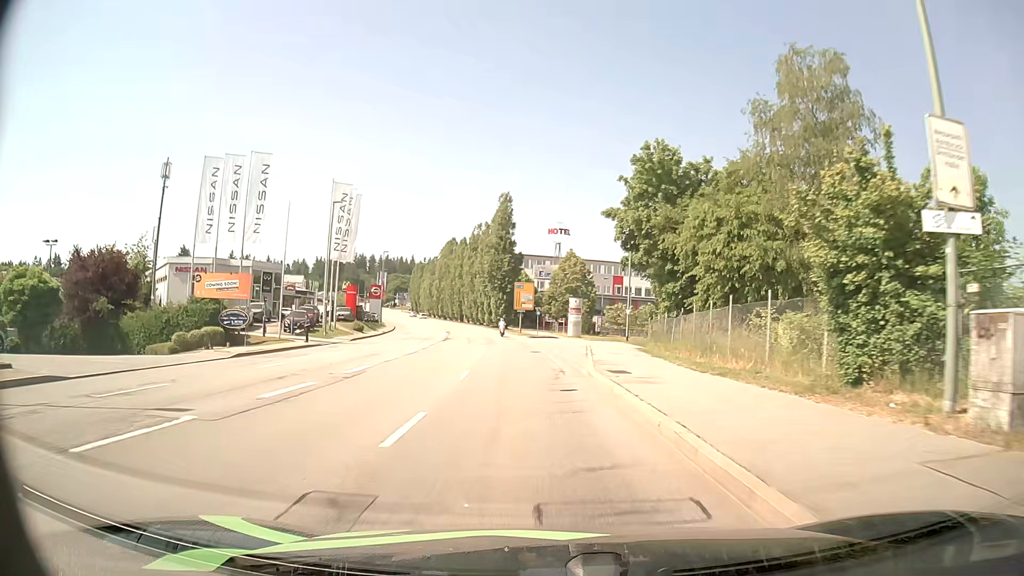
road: service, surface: asphalt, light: Day
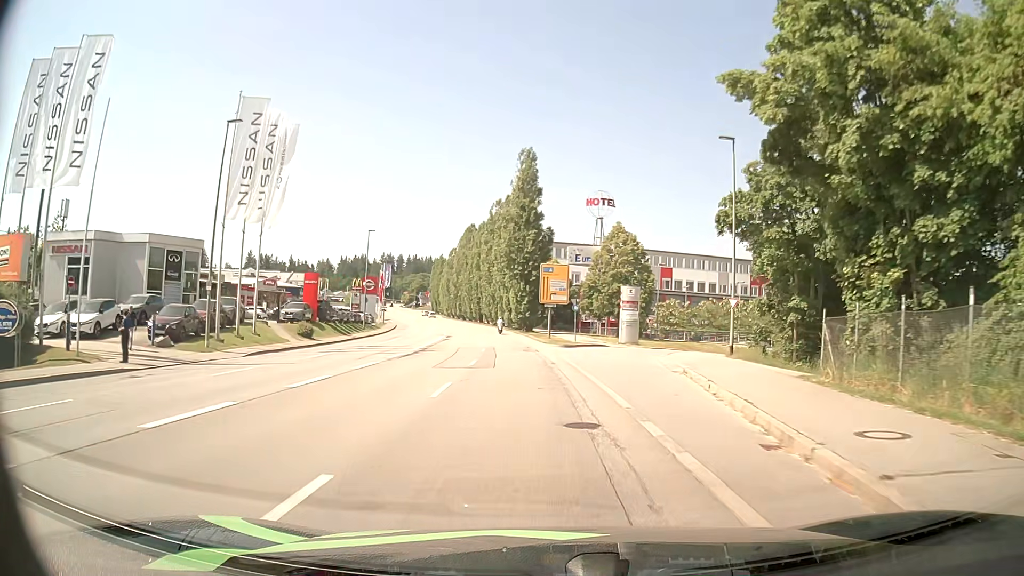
(-0.5, +22.9) m; -3°
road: tertiary
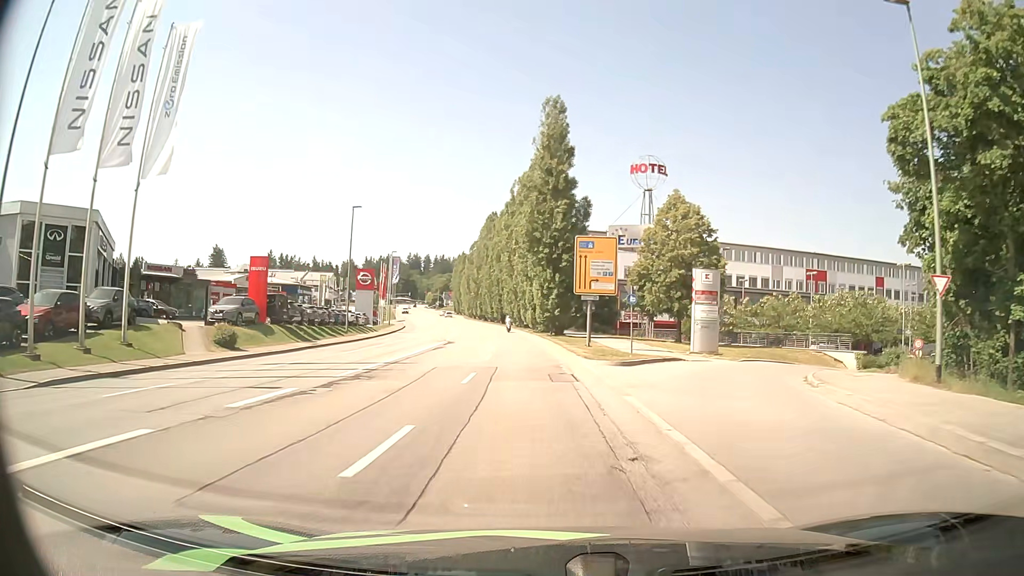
(-0.4, +15.5) m; -3°
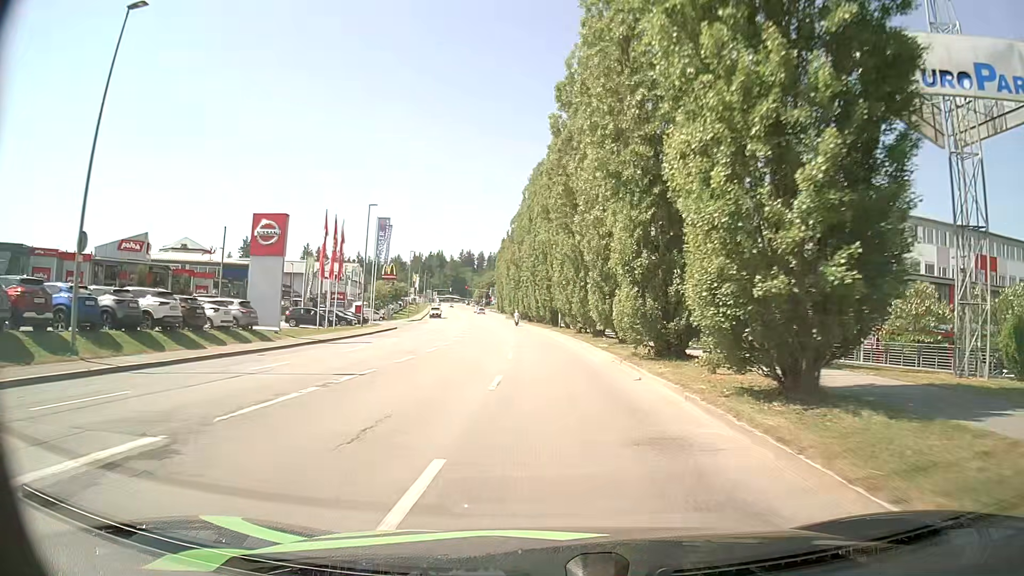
(-1.8, +38.3) m; -5°
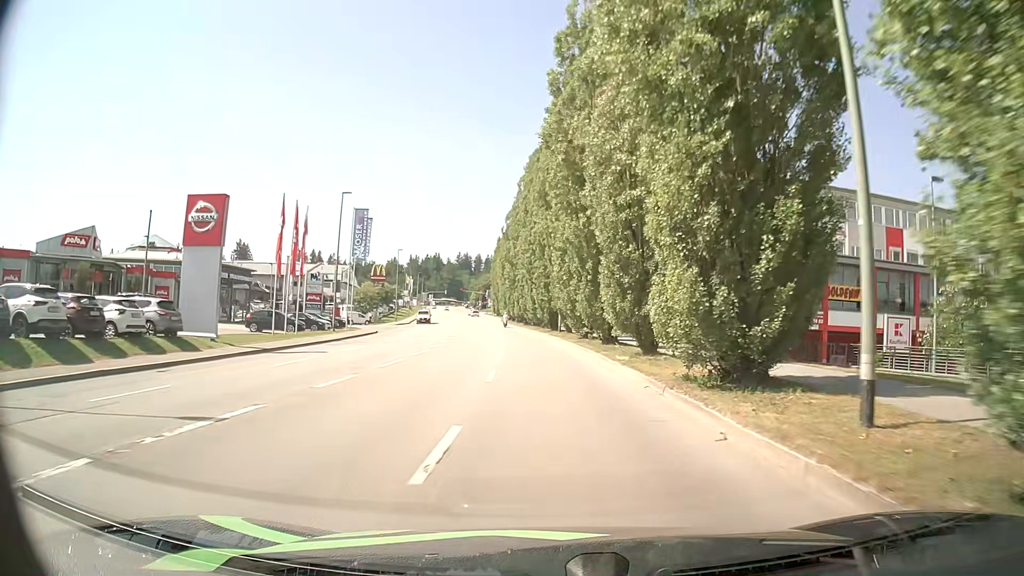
(0.0, +7.1) m; +1°
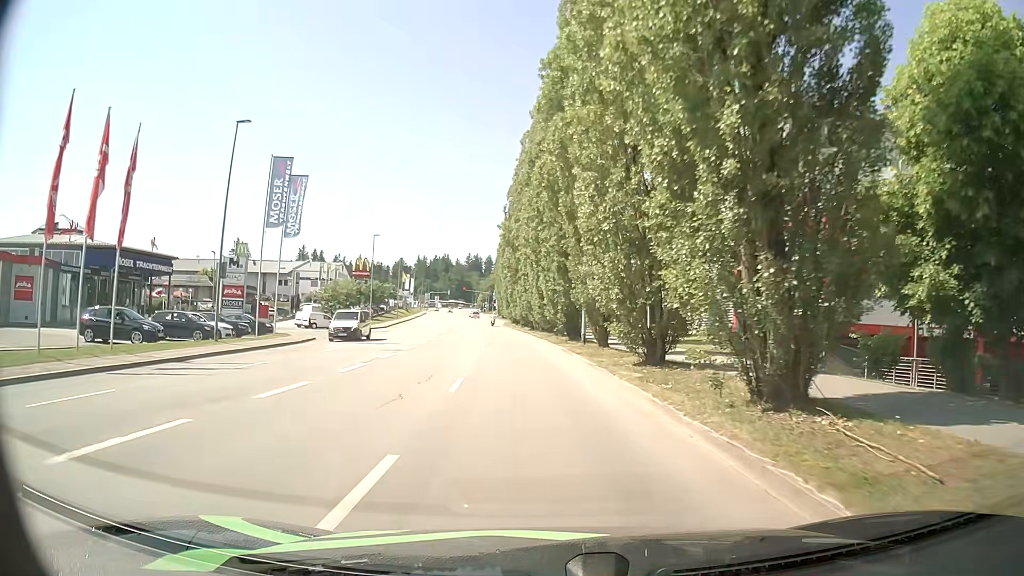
(-0.3, +19.8) m; -2°
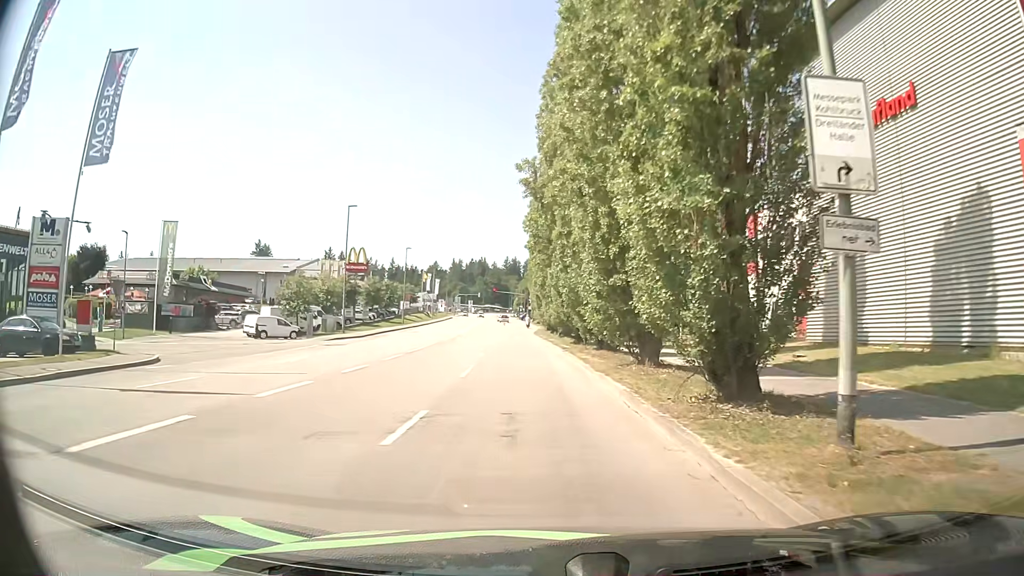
(-0.4, +23.6) m; -3°
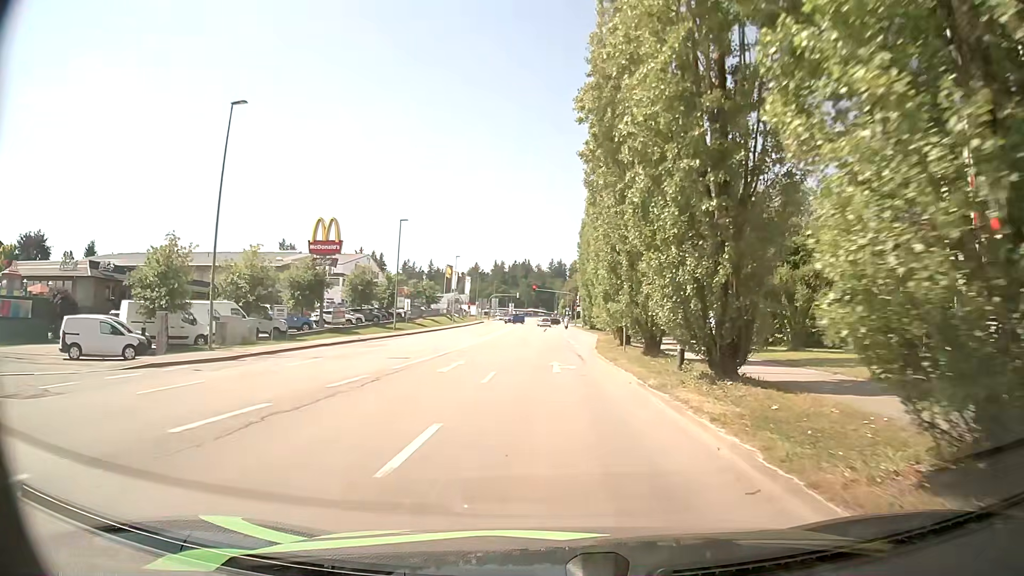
(-1.2, +28.6) m; -4°
(0, +10) (0, +20) (+1, +30) (+1, +40) (+2, +50) (+3, +60) (+3, +70) (+3, +80) (+3, +90) (+3, +100) m
